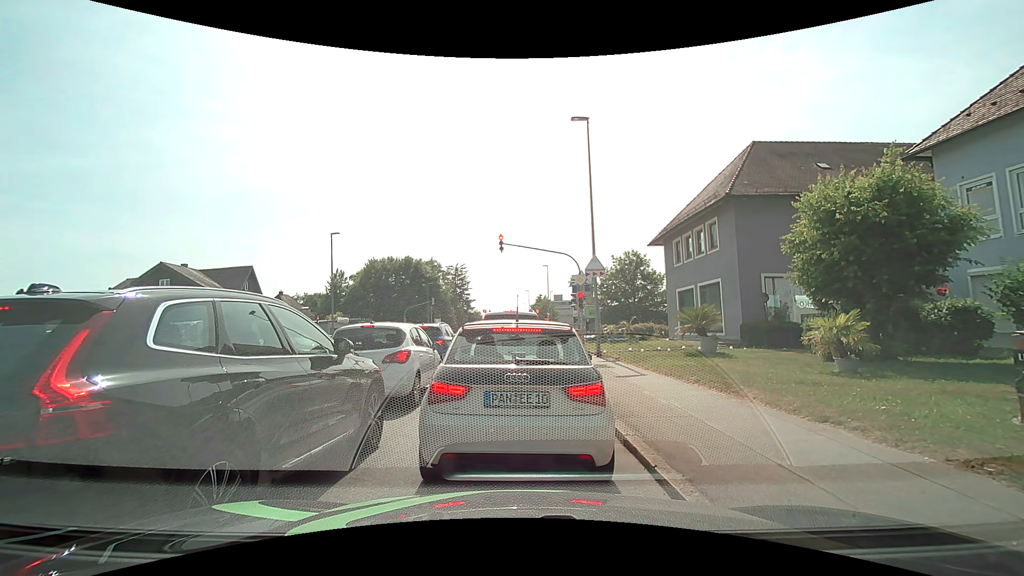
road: tertiary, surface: asphalt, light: Day
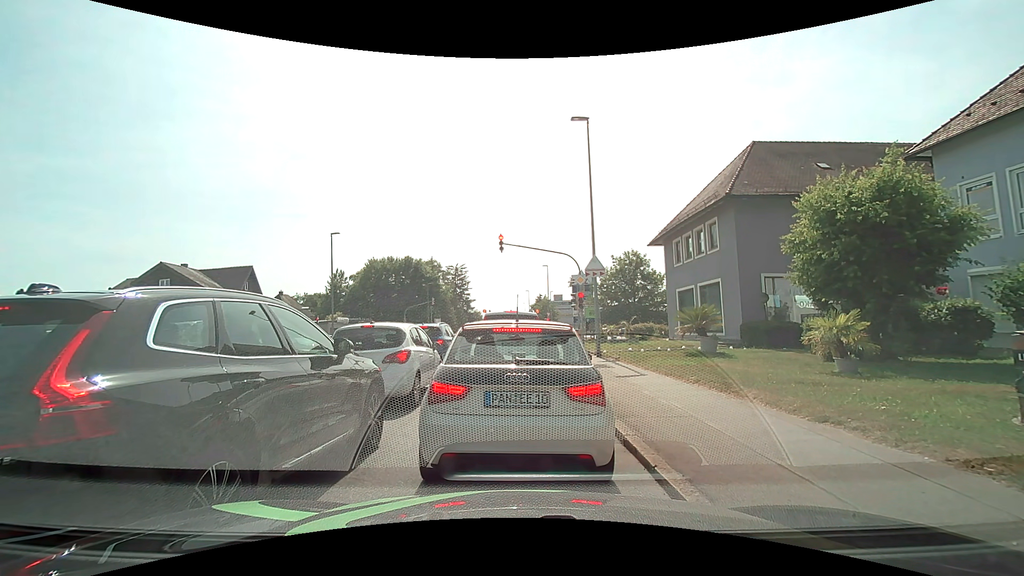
(0.0, 0.0) m; 0°
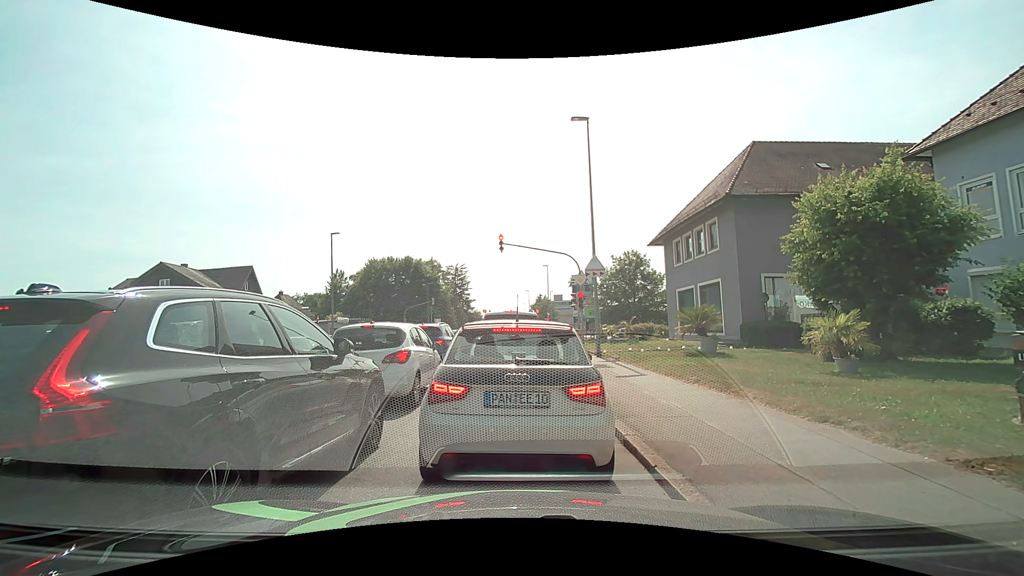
(0.0, 0.0) m; 0°
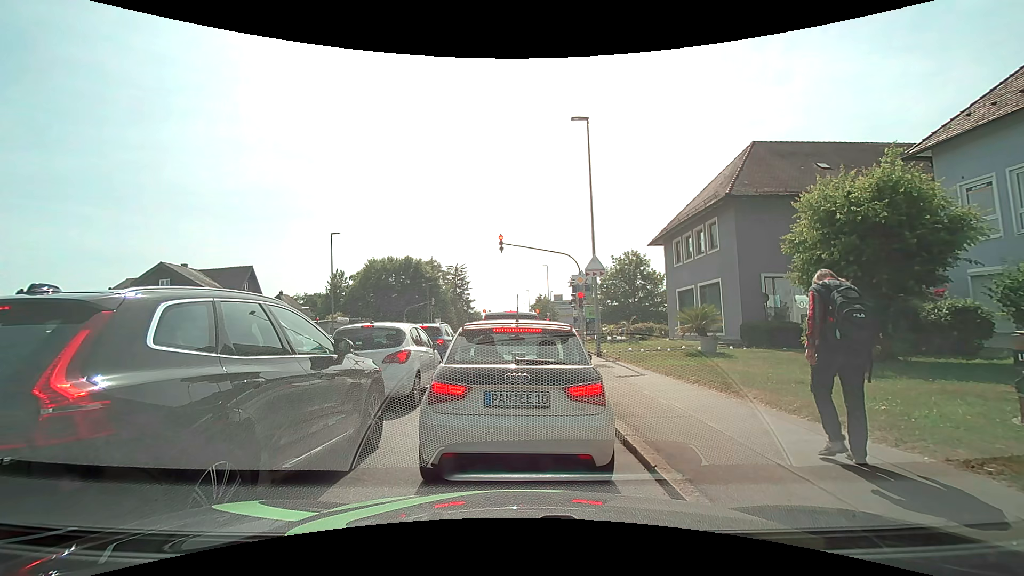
(0.0, 0.0) m; 0°
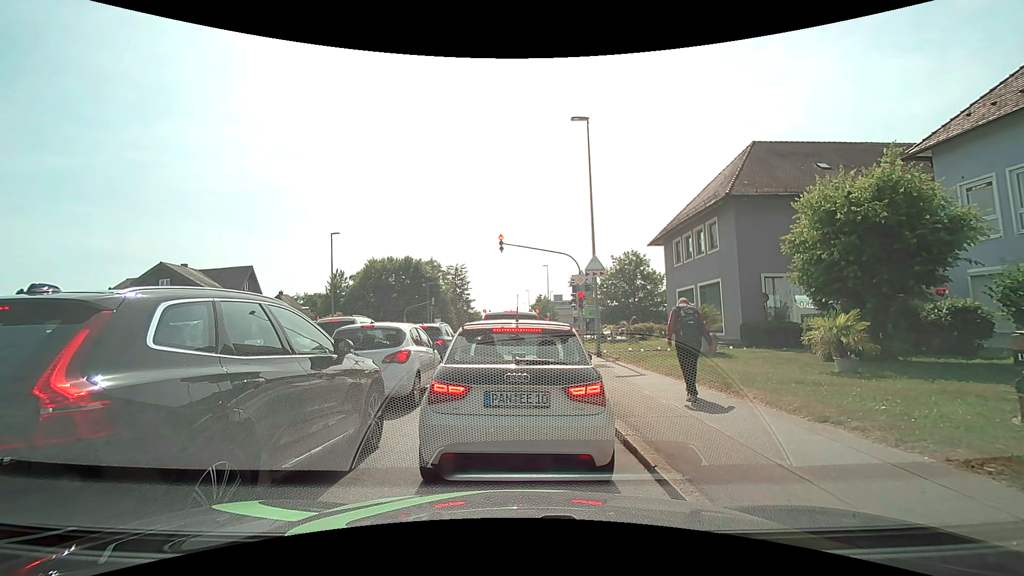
(0.0, 0.0) m; 0°
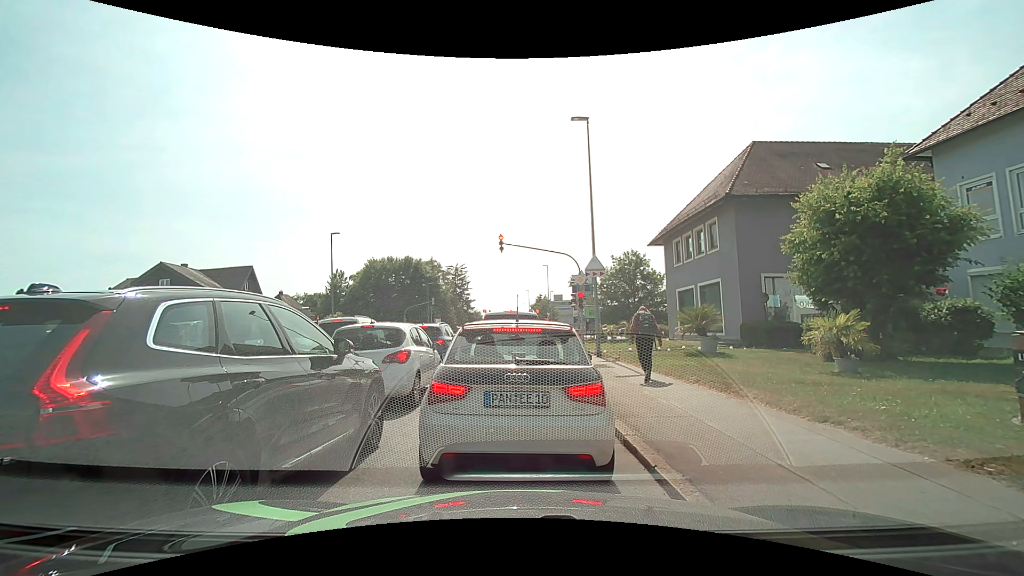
(0.0, 0.0) m; 0°
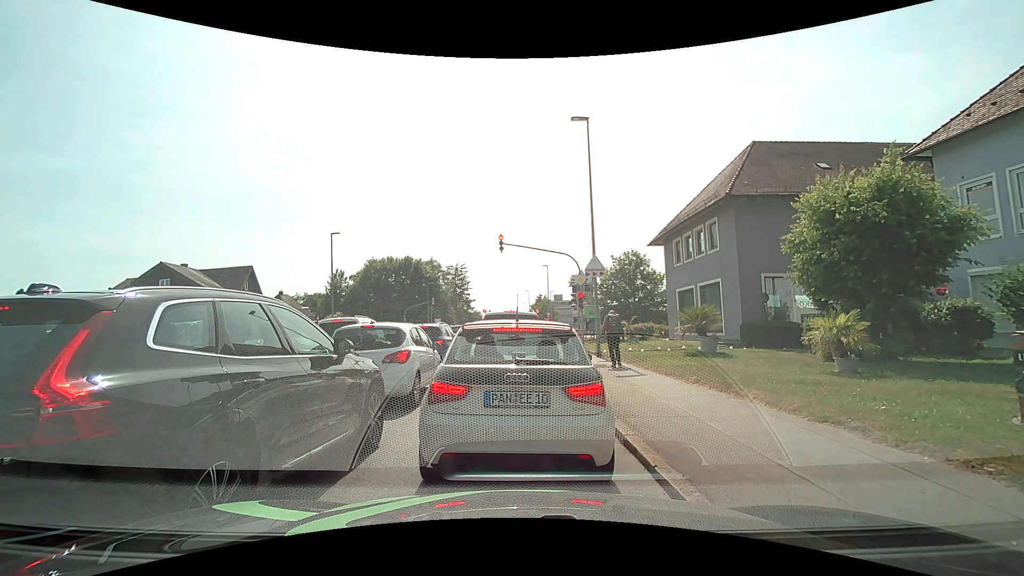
(0.0, 0.0) m; 0°
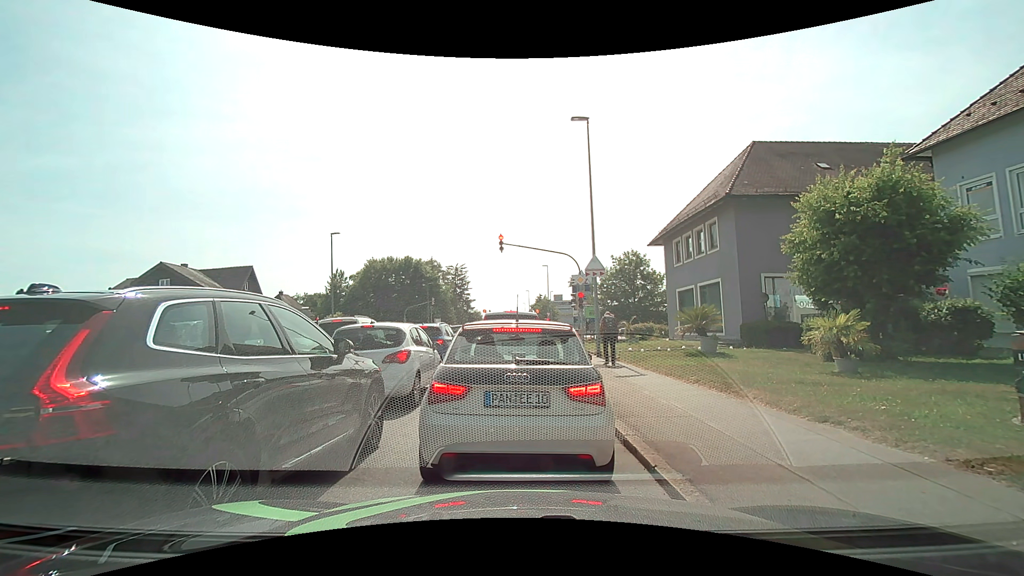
(0.0, 0.0) m; 0°
(0, +10) (+1, +20) (+1, +30) (+1, +40) (+1, +50) (+1, +60) (+2, +70) (+2, +80) (+2, +90) (+2, +100) m
